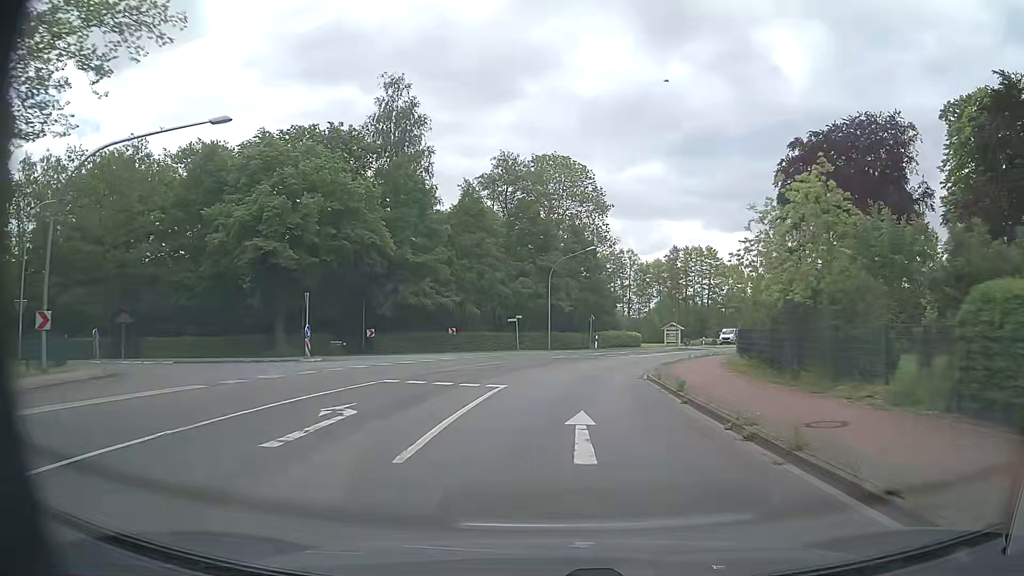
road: secondary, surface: asphalt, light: Day
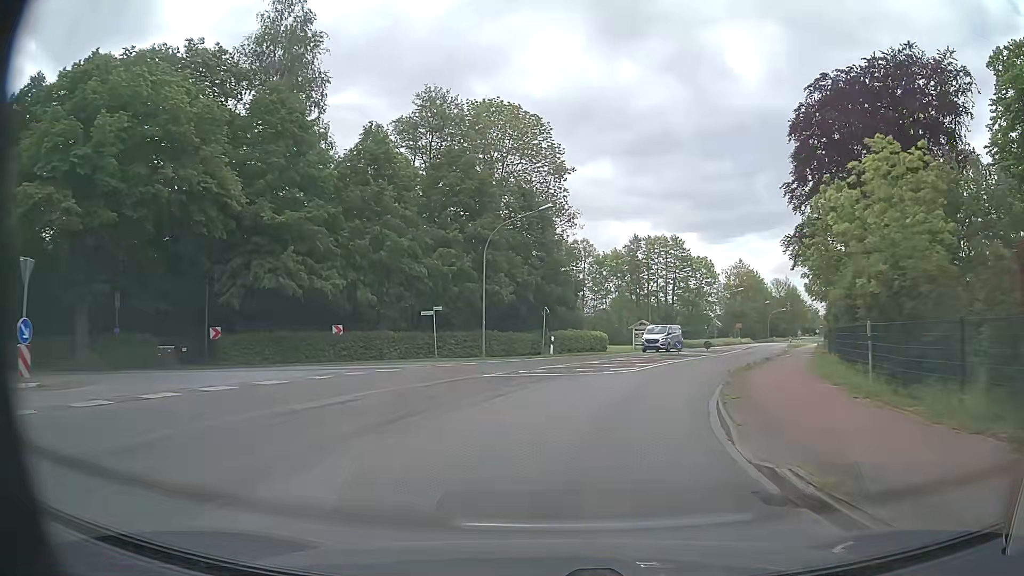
(+0.5, +16.1) m; +4°
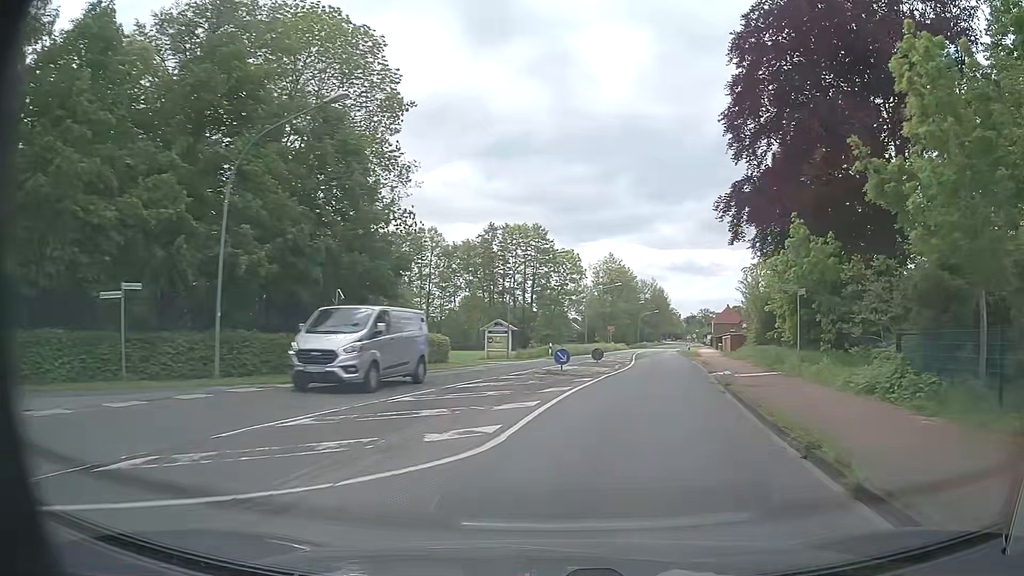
(+1.6, +15.9) m; +12°
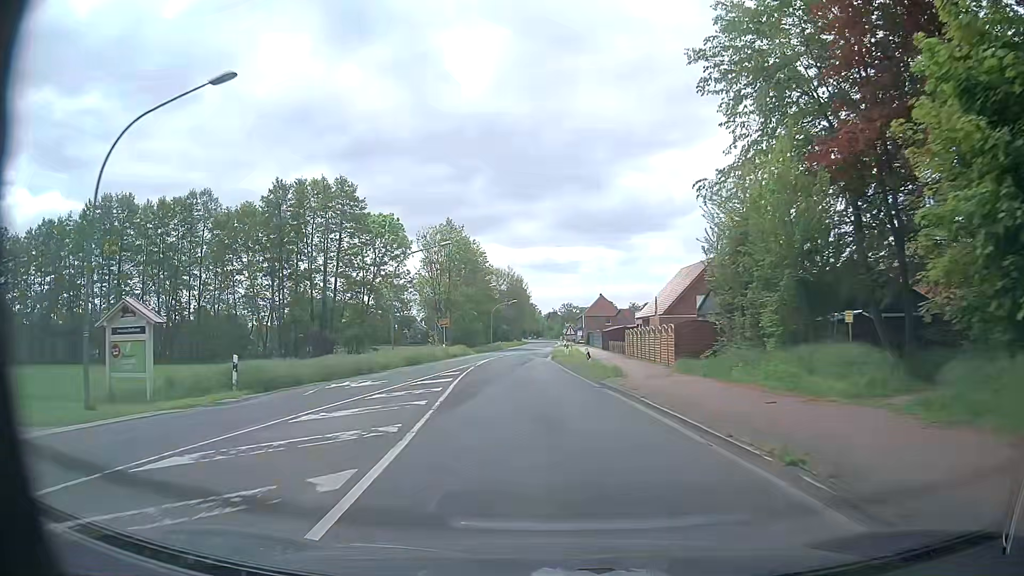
(+5.0, +31.6) m; +12°
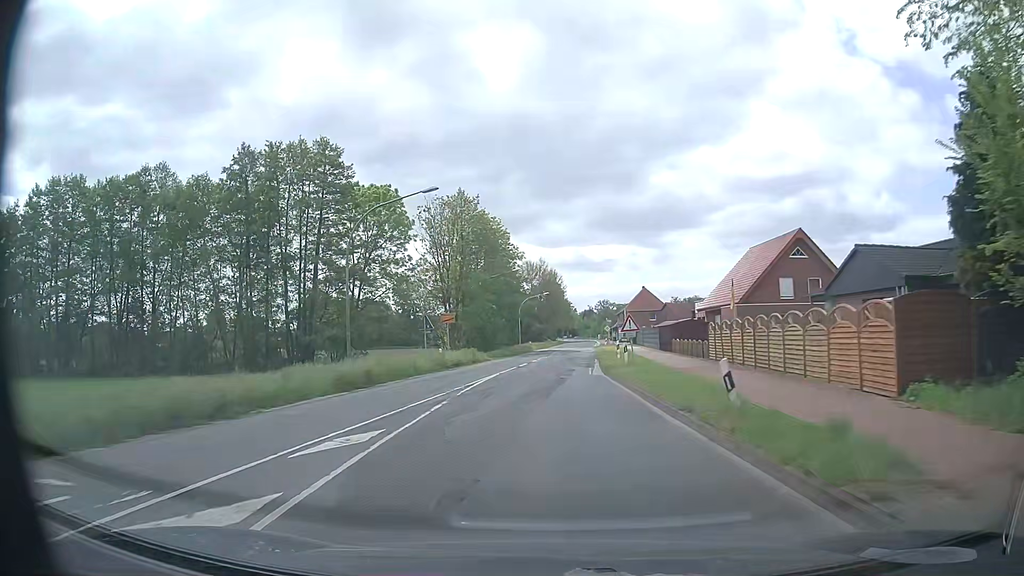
(-0.3, +16.3) m; -2°
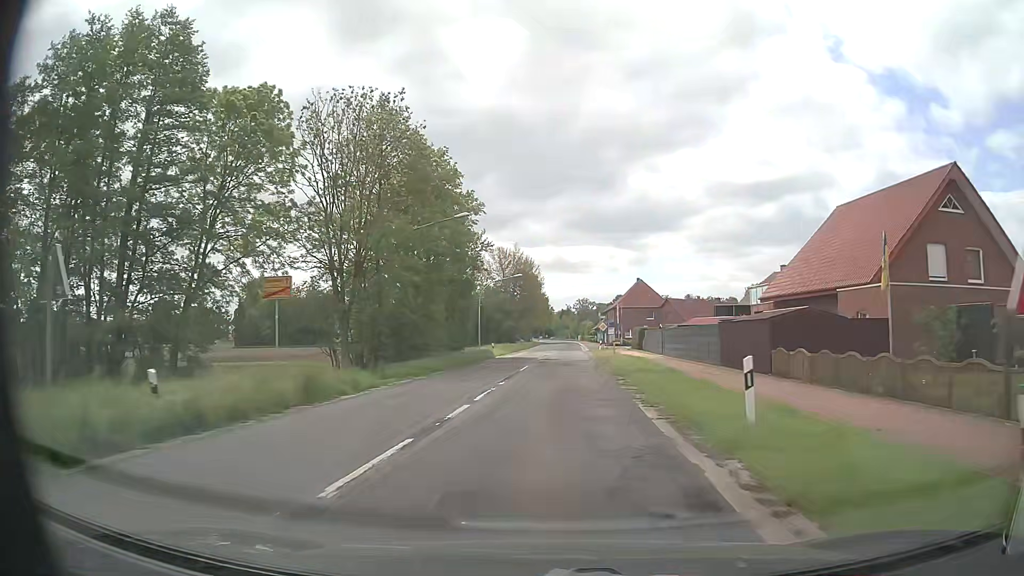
(+0.1, +25.5) m; +2°
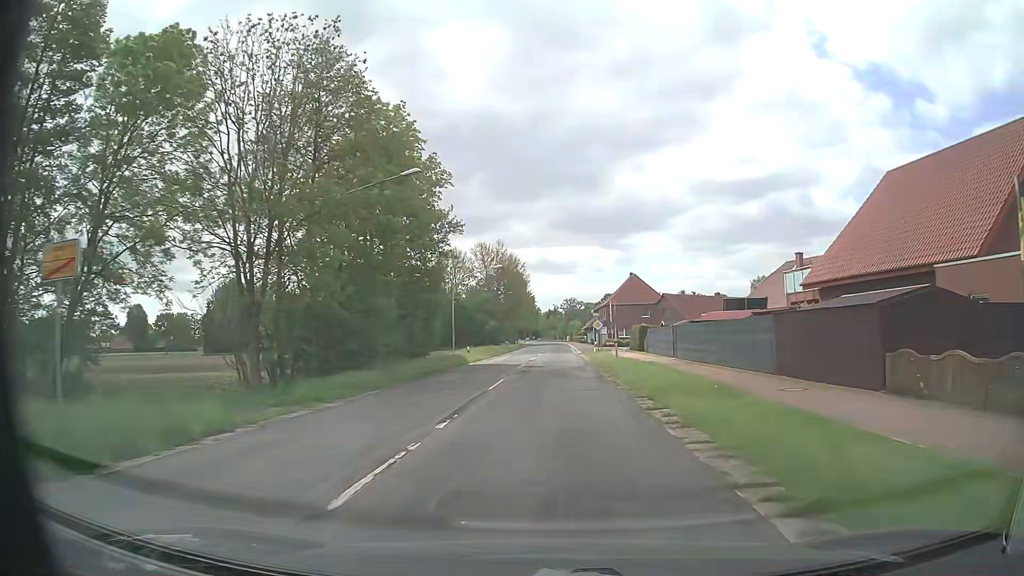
(+0.1, +9.1) m; +1°
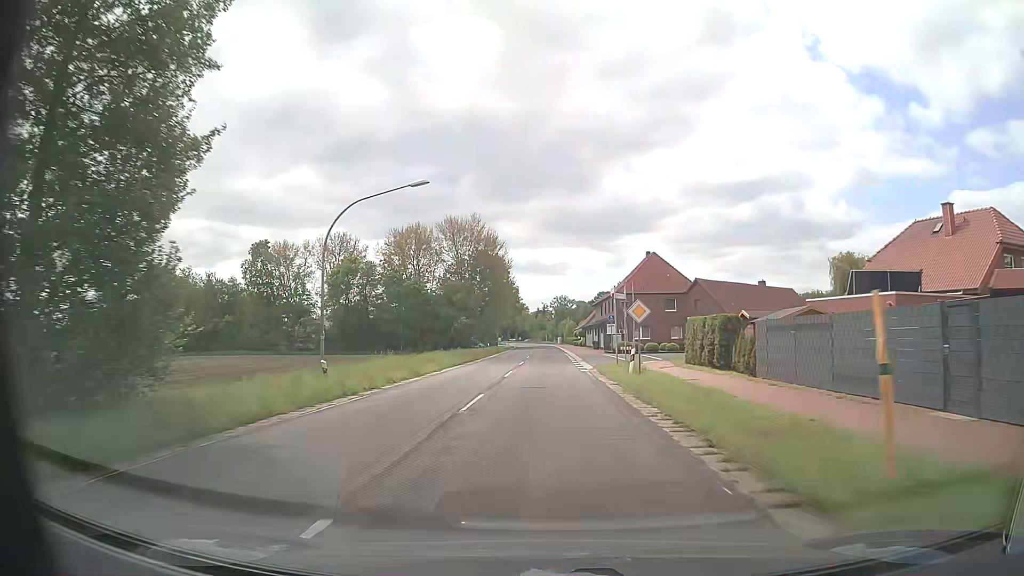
(+0.3, +29.3) m; +1°
(0, +10) (0, +20) (0, +30) (0, +40) (0, +50) (0, +60) (0, +70) (0, +80) (0, +90) (0, +100) m
